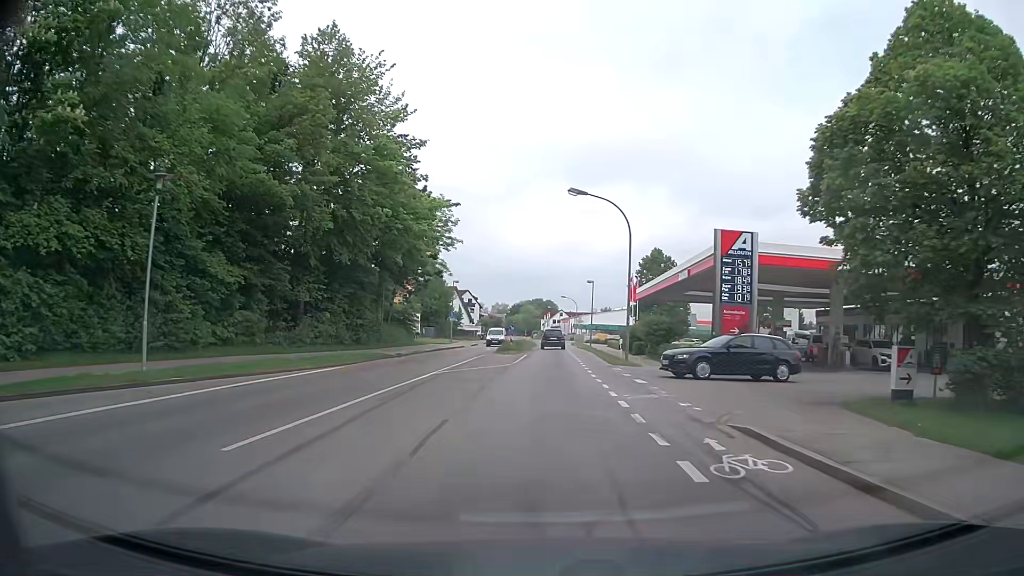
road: secondary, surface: asphalt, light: Day
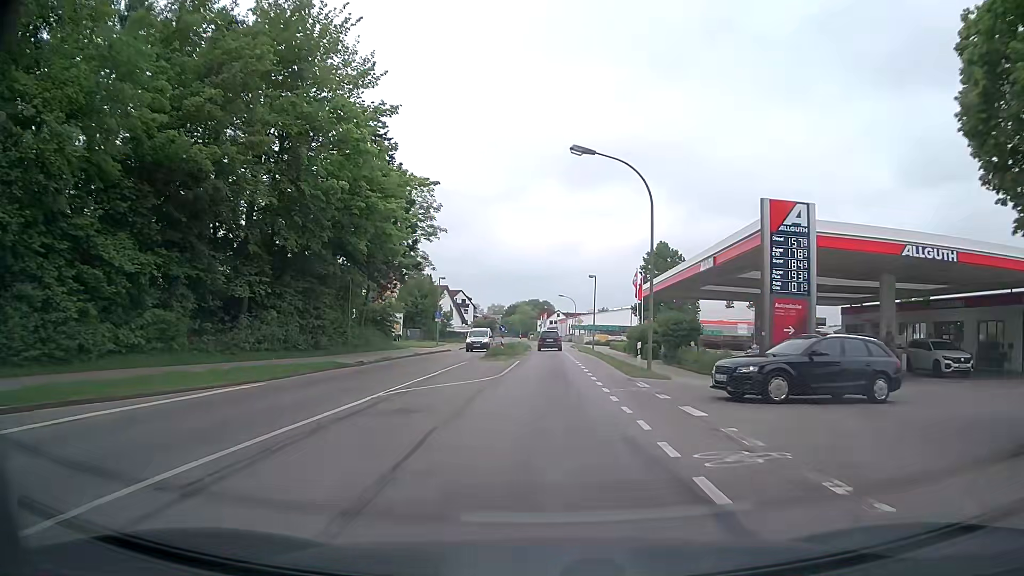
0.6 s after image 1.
(0.0, +6.7) m; 0°
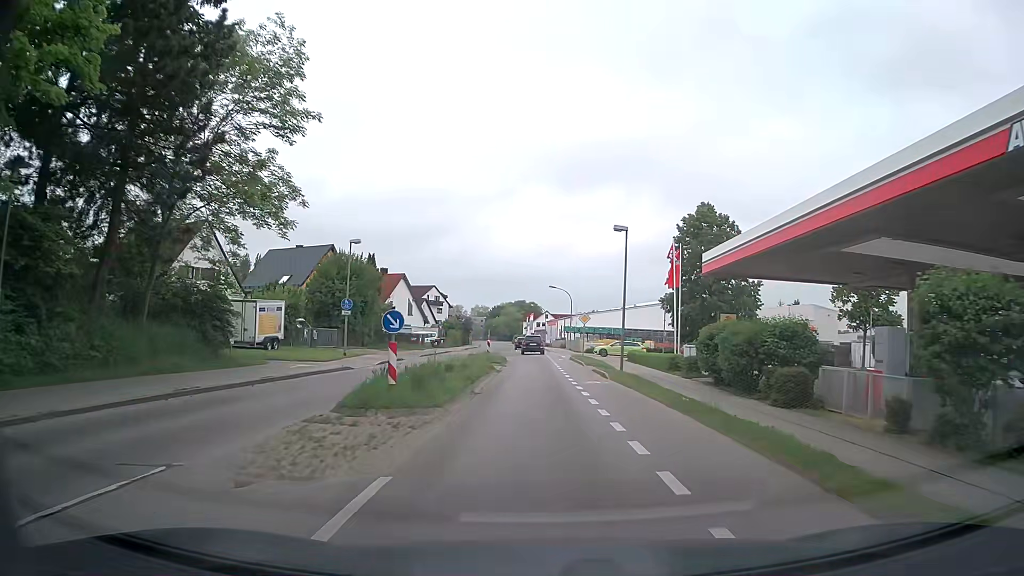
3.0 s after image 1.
(+0.4, +25.6) m; +2°
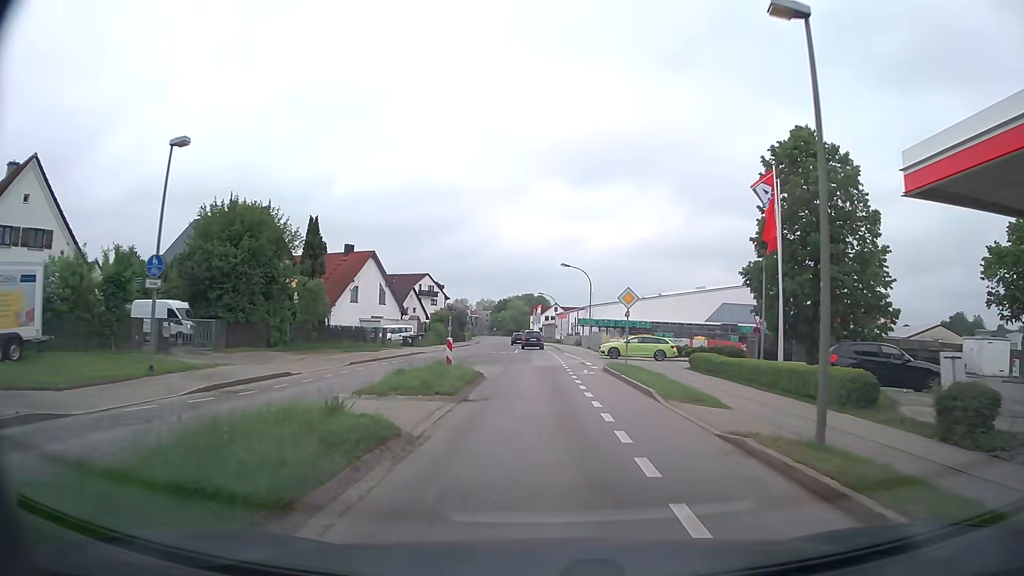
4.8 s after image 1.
(-0.1, +19.4) m; 0°
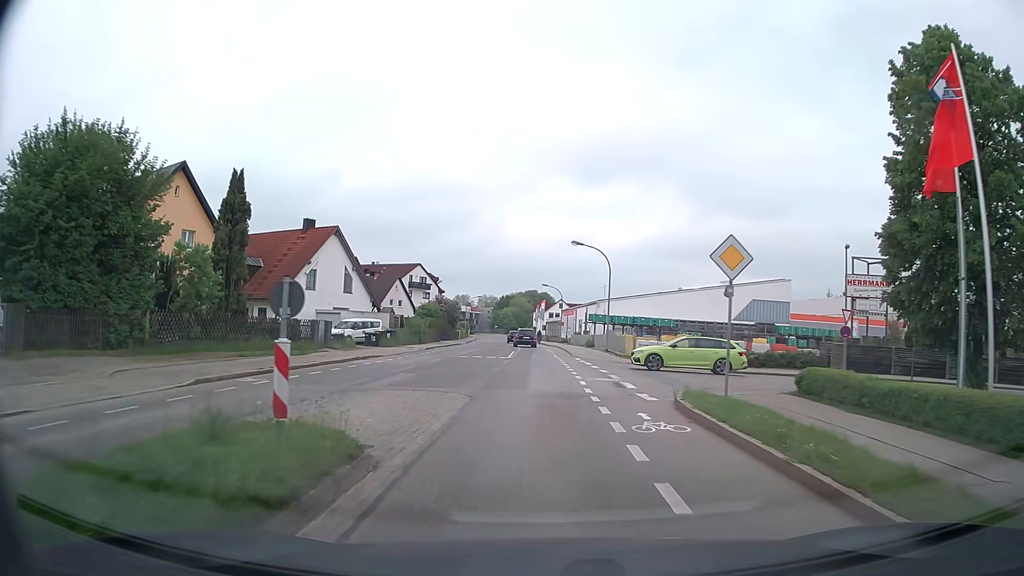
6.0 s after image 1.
(-0.1, +13.5) m; -1°
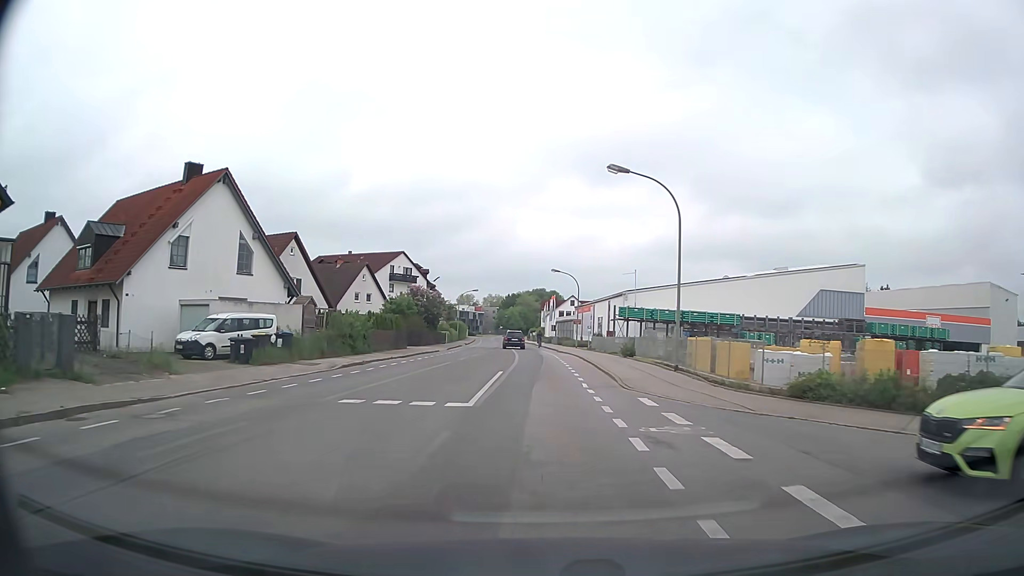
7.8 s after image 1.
(-0.1, +21.2) m; -1°
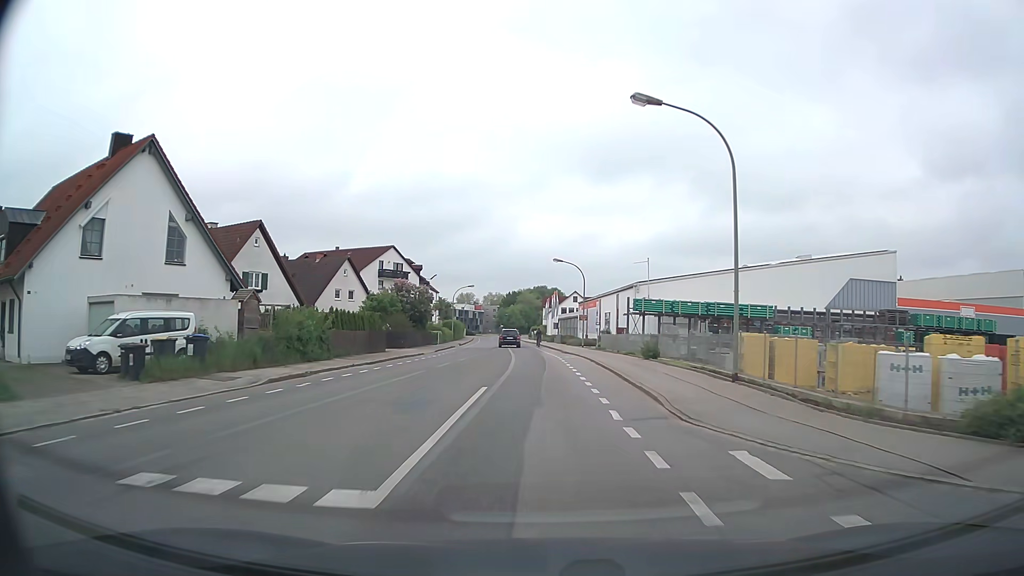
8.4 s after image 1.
(+0.1, +7.3) m; +1°
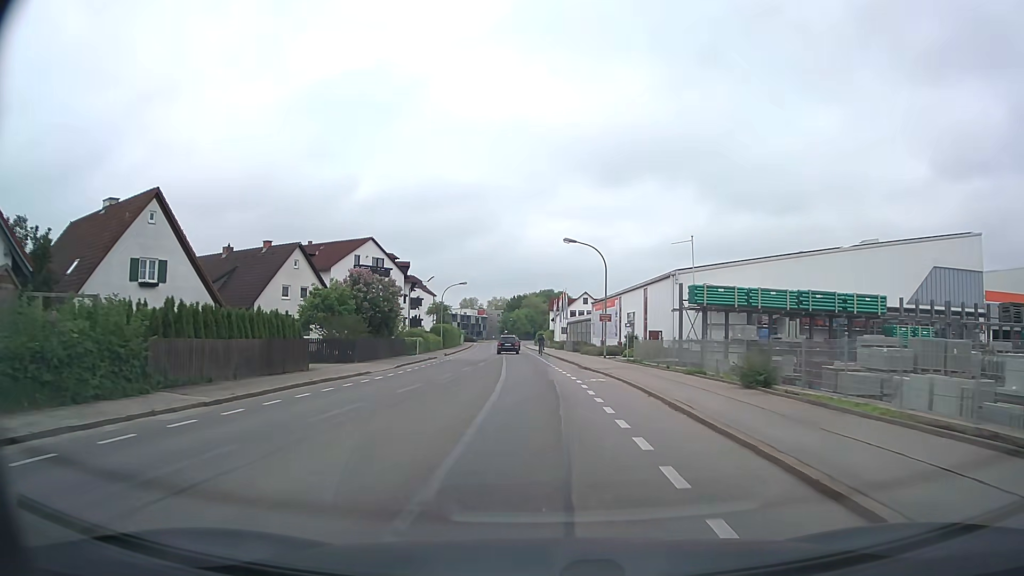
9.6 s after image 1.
(-0.1, +14.9) m; -2°
(0, +10) (0, +20) (0, +30) (0, +40) (-1, +50) (-1, +60) (-2, +70) (-2, +80) (-3, +90) (-3, +100) m
